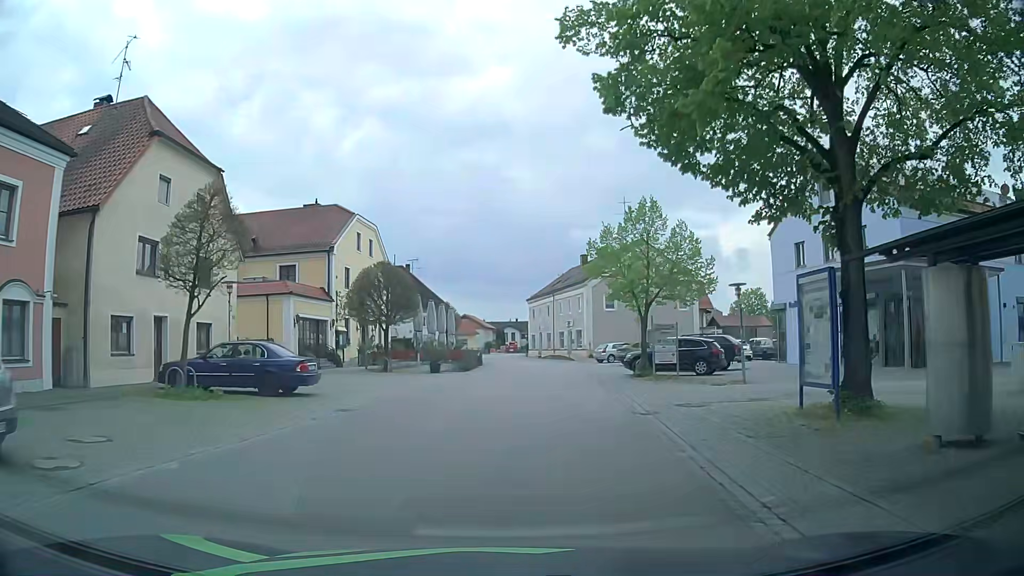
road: tertiary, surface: asphalt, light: Day
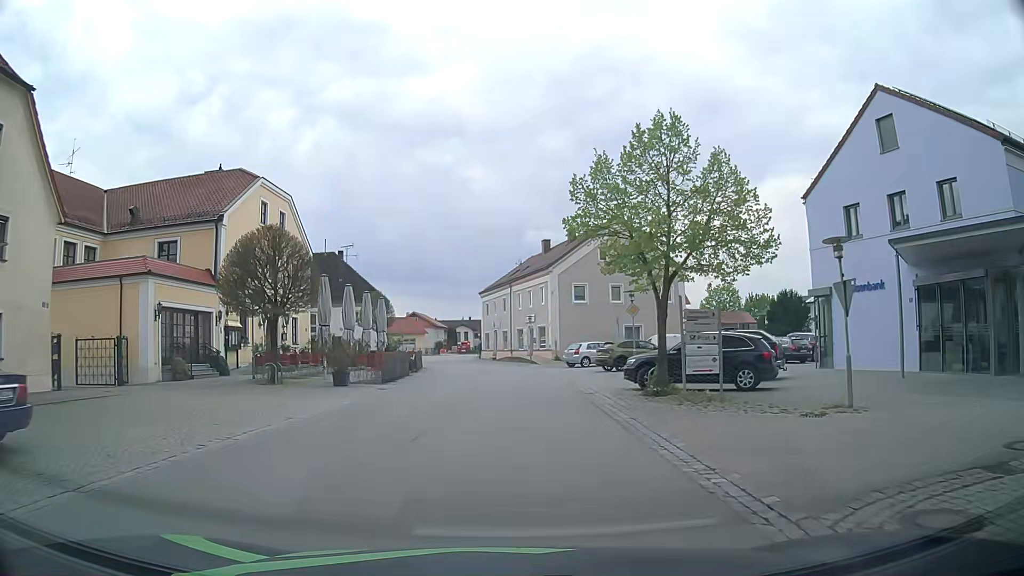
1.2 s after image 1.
(+0.4, +10.8) m; +4°
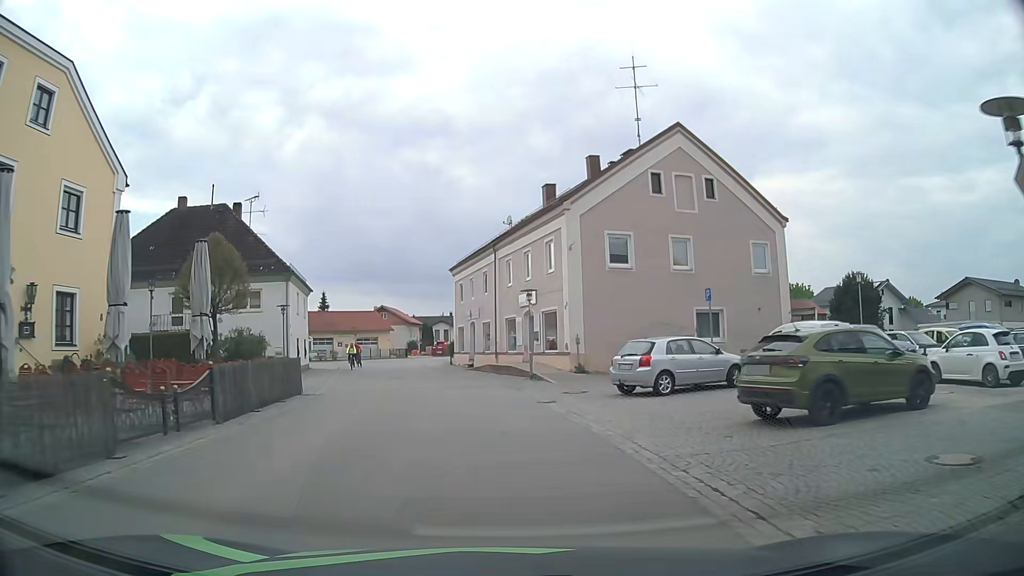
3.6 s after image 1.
(+0.3, +22.5) m; +2°
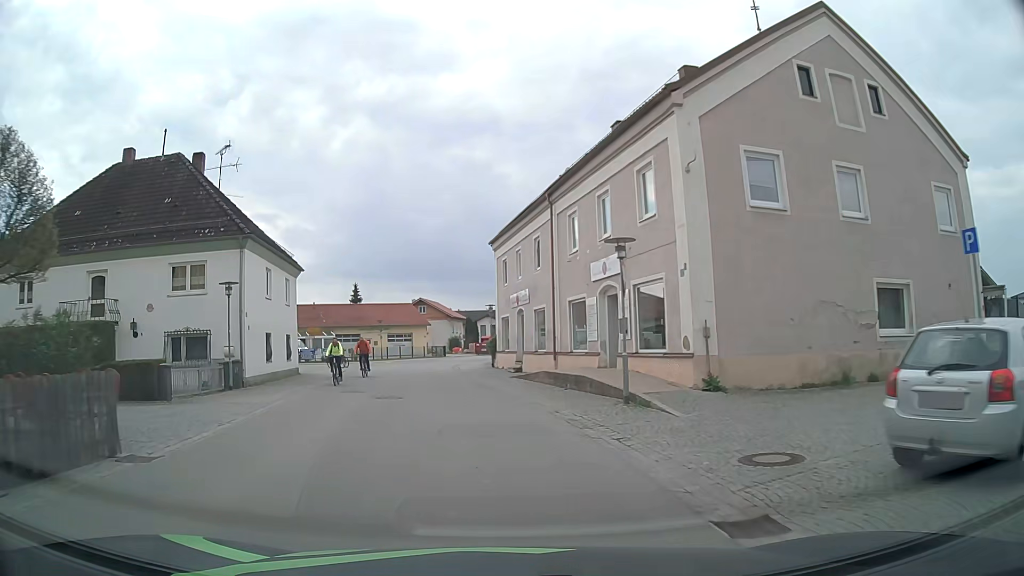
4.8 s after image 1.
(-0.5, +11.7) m; -5°
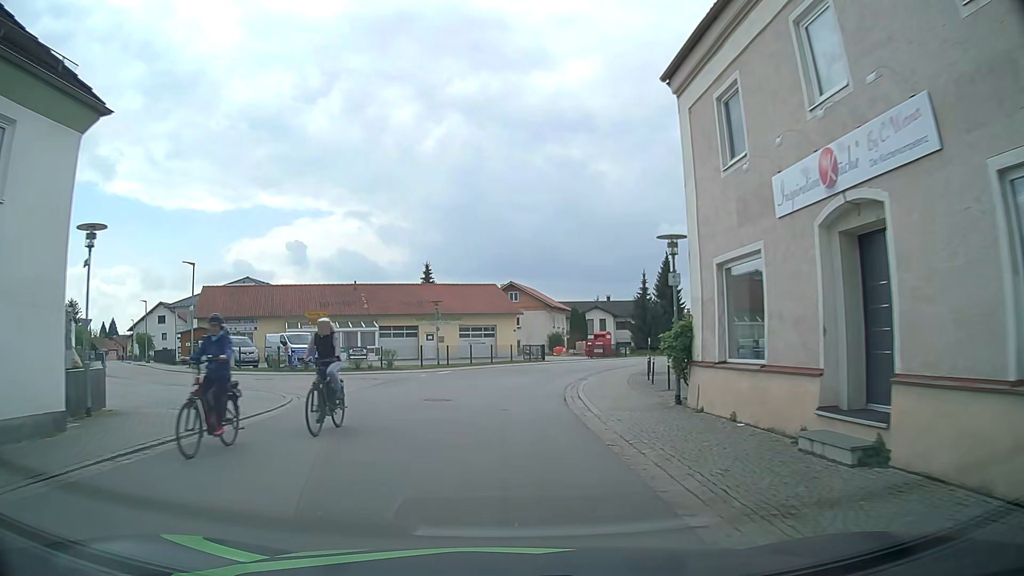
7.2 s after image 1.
(-2.0, +23.8) m; -9°
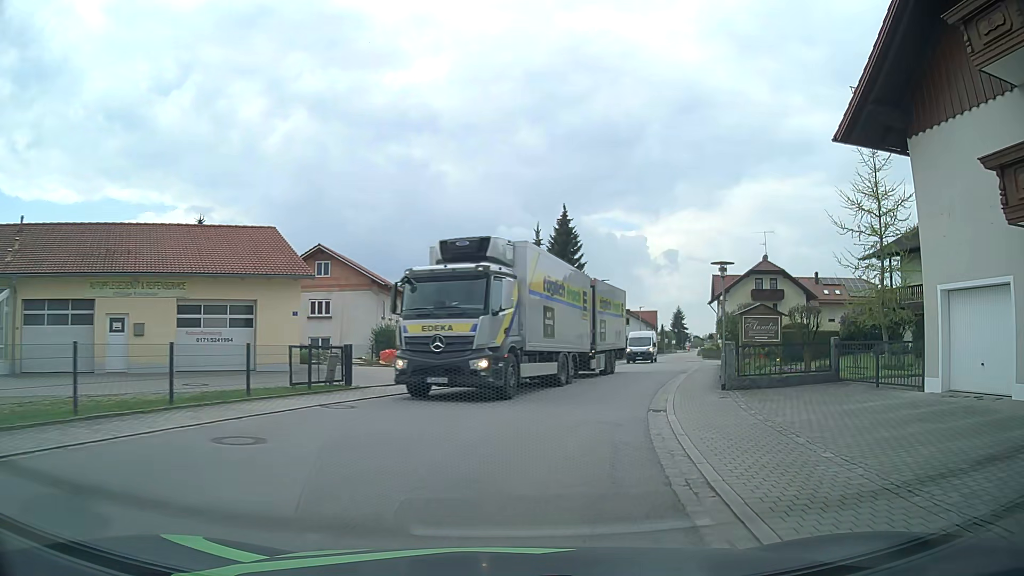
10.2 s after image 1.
(+1.9, +28.0) m; +15°
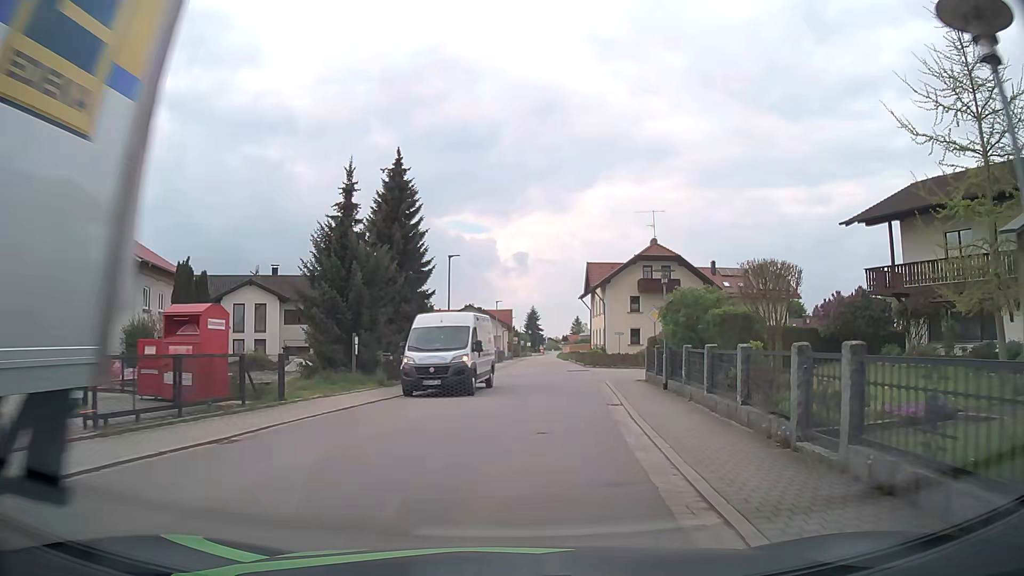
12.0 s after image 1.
(+1.8, +15.3) m; +14°
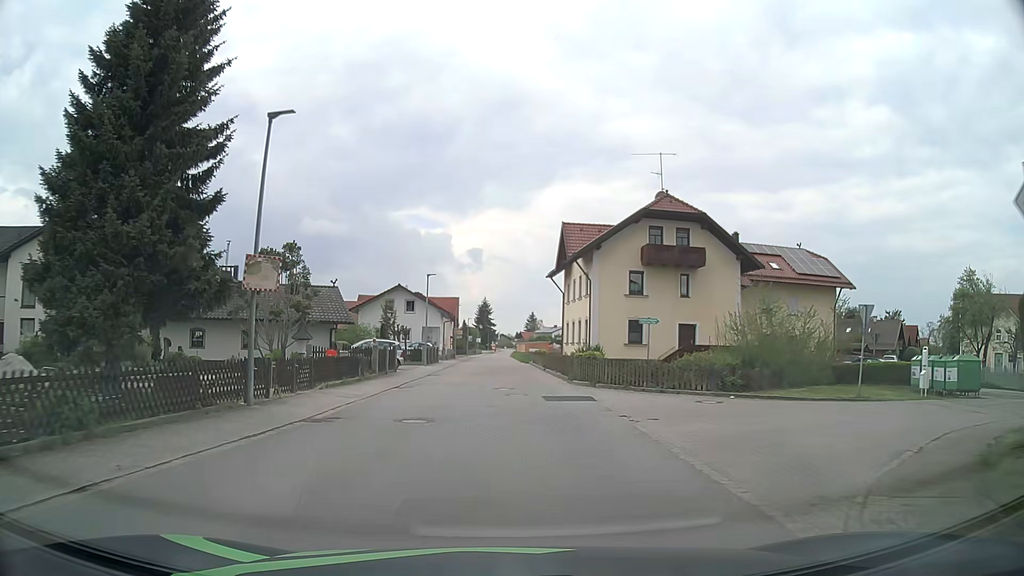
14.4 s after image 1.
(+0.7, +21.7) m; +3°
(0, +10) (0, +20) (0, +30) (0, +40) (0, +50) (-1, +60) (-1, +70) (-1, +80) (-1, +90) (-1, +100) m
